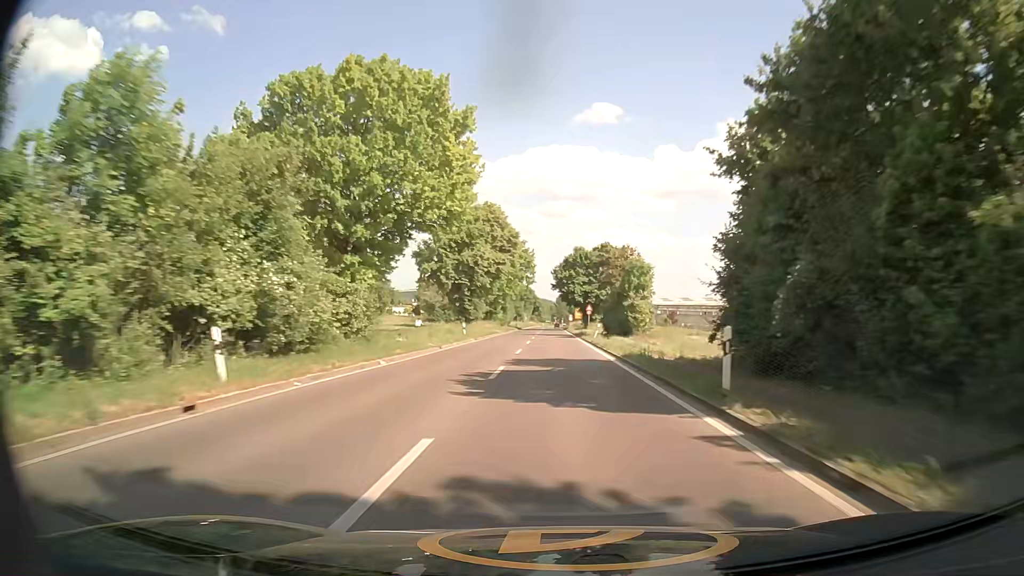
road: secondary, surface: asphalt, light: Day
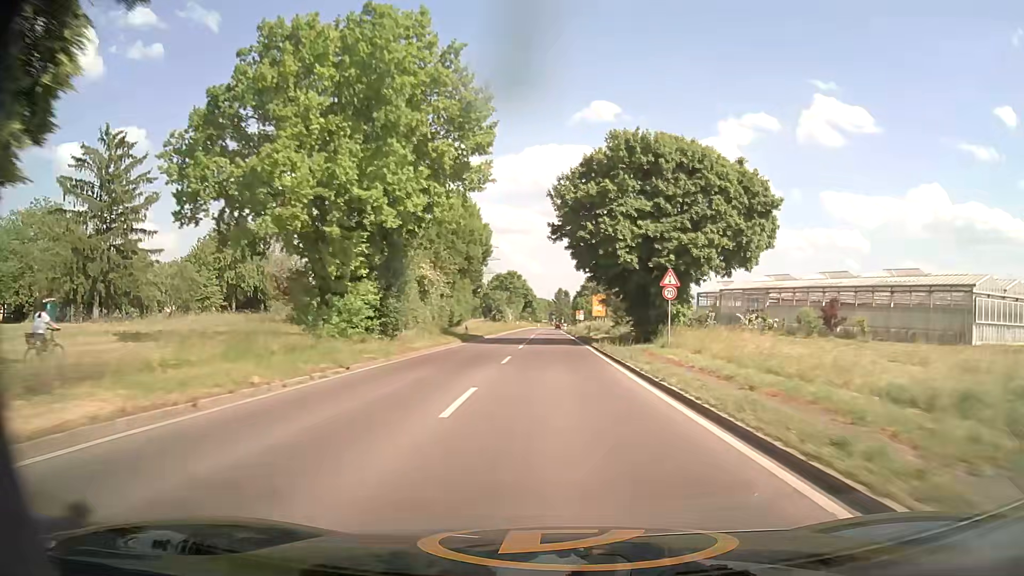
(+0.1, +65.8) m; +1°
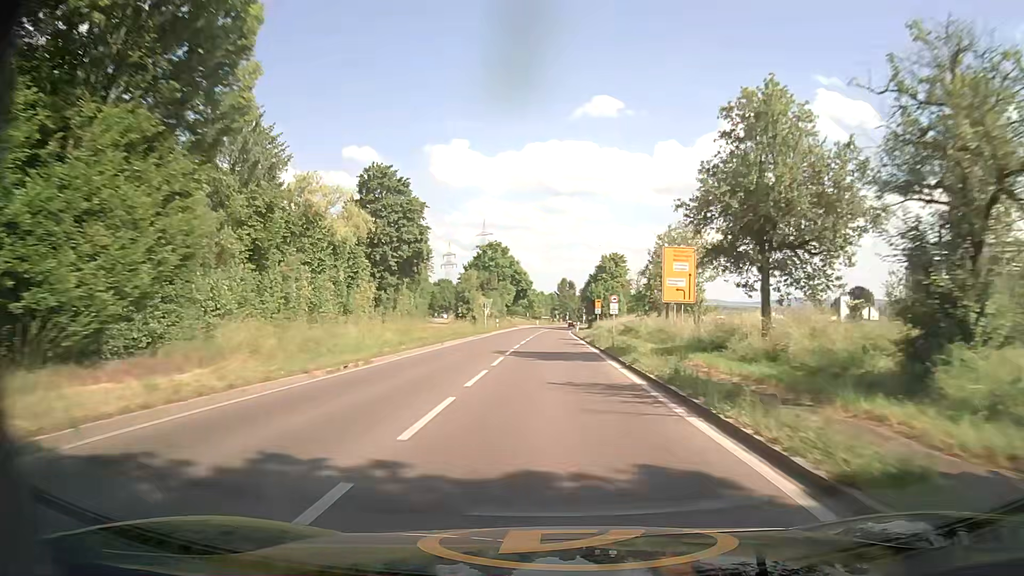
(-0.5, +49.7) m; -1°
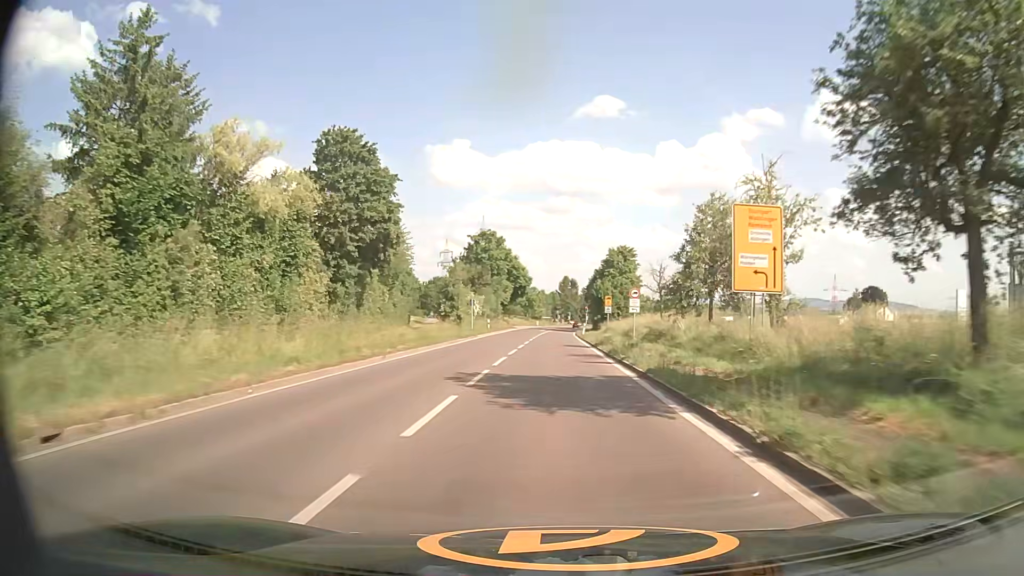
(0.0, +11.8) m; 0°
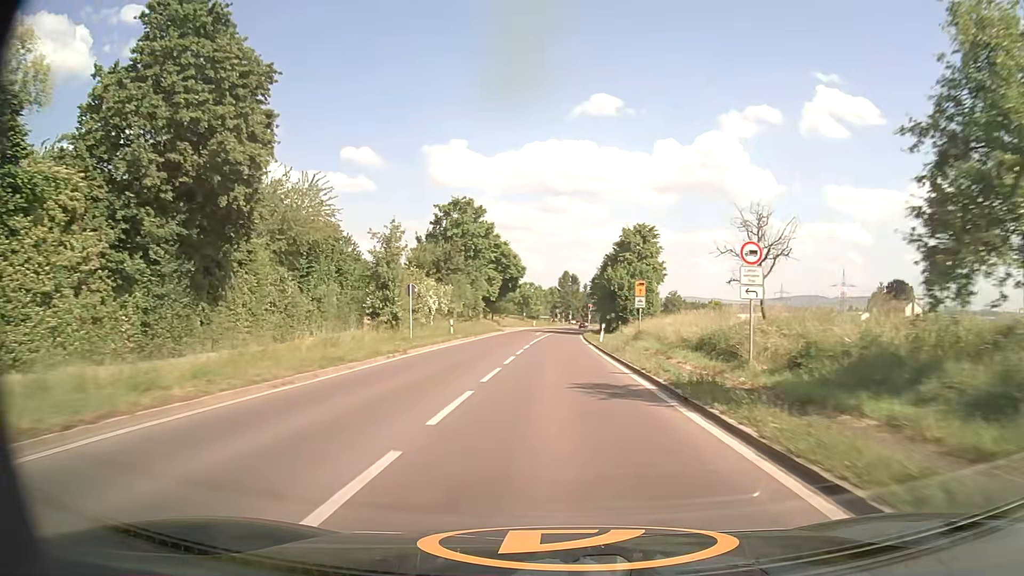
(0.0, +23.0) m; 0°
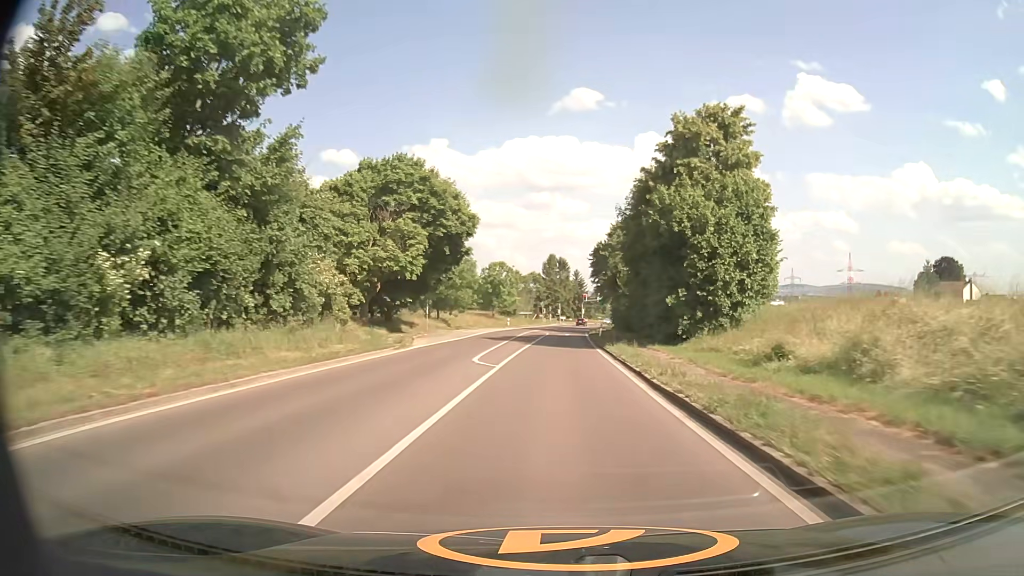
(+0.5, +44.6) m; +1°
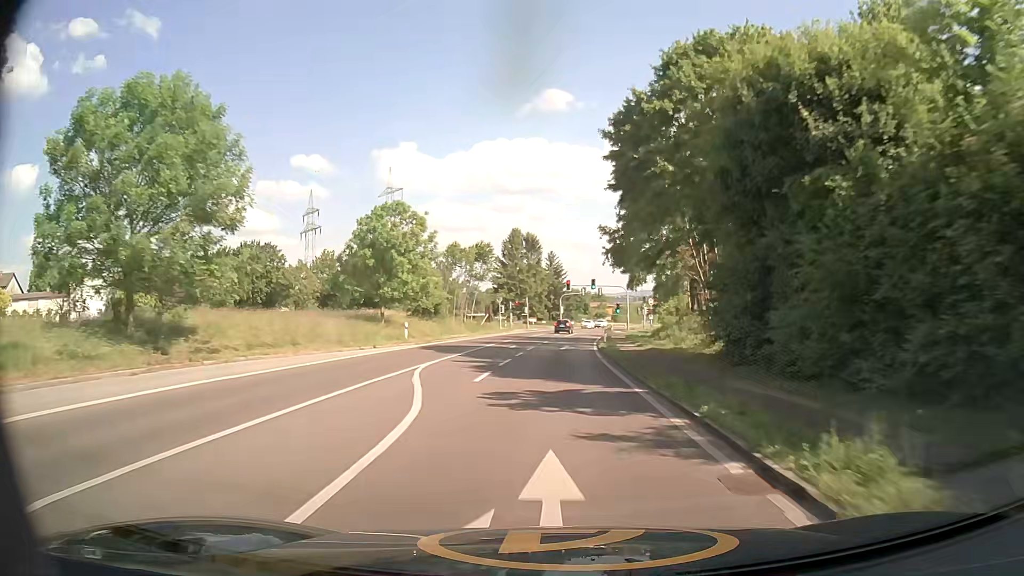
(+1.0, +53.9) m; +2°
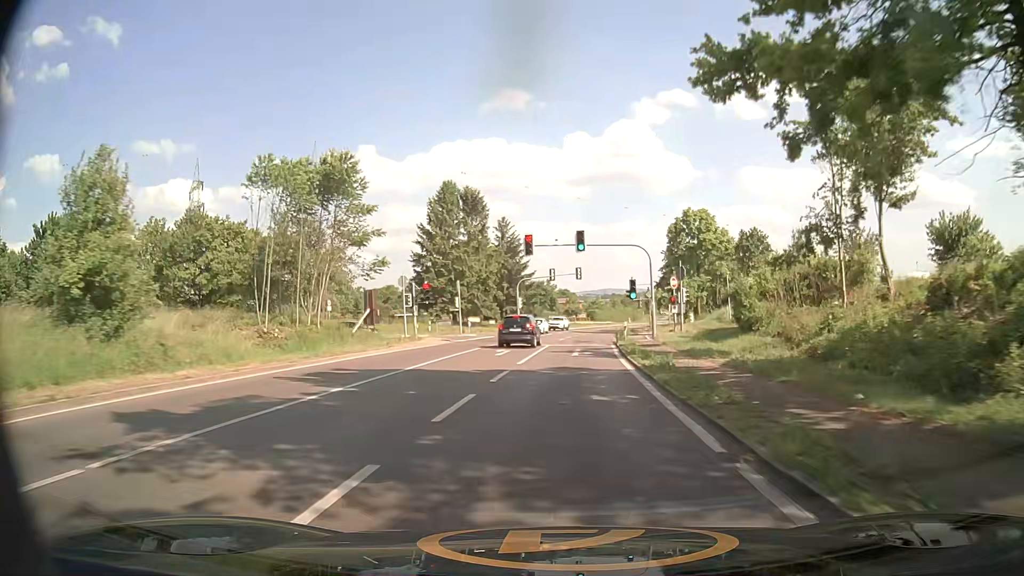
(+0.9, +41.8) m; +3°
(0, +10) (0, +20) (+1, +30) (+2, +40) (+3, +50) (+4, +60) (+6, +70) (+7, +80) (+10, +89) (+12, +99) m
